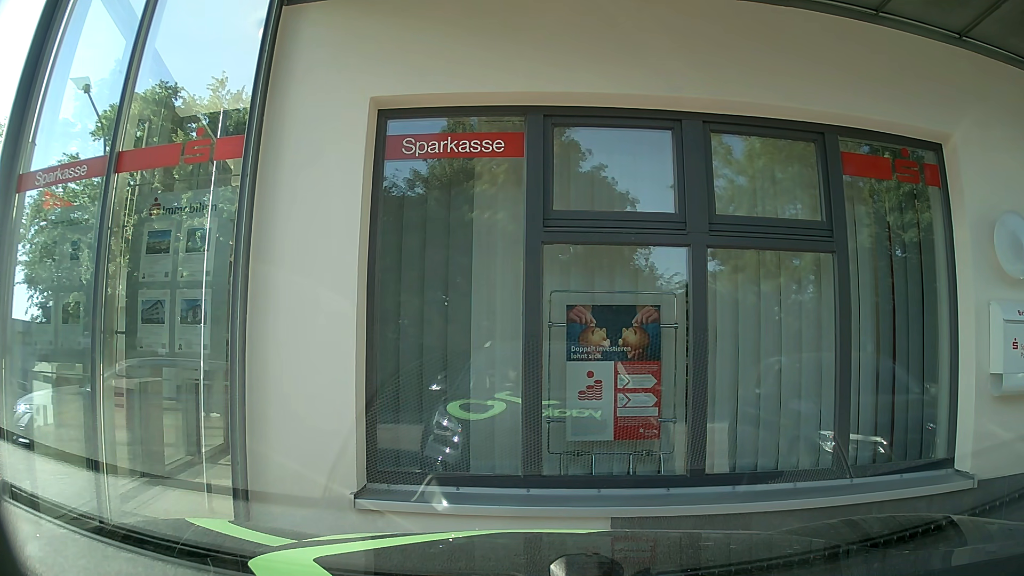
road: unclassified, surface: asphalt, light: Day
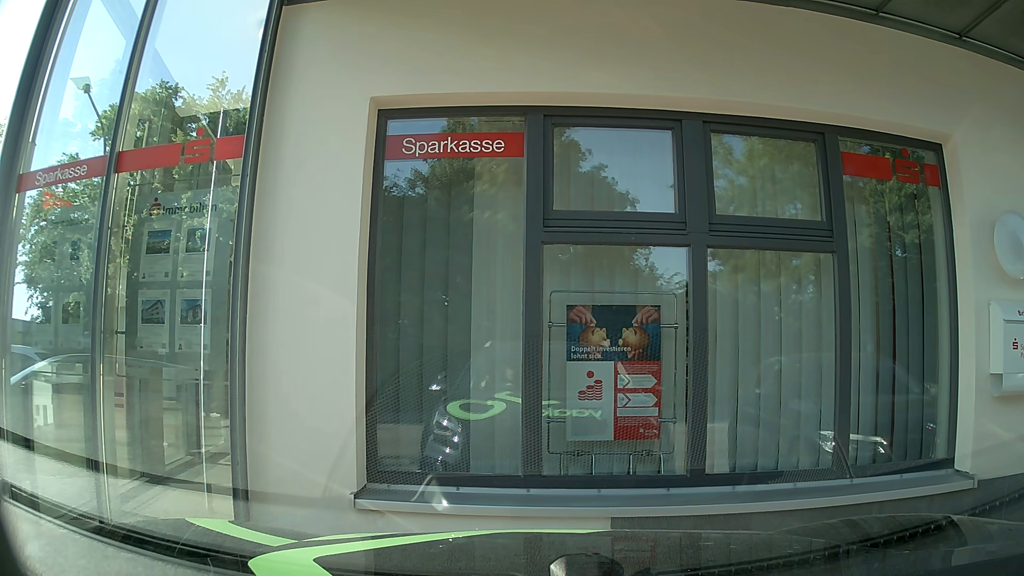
(0.0, 0.0) m; 0°
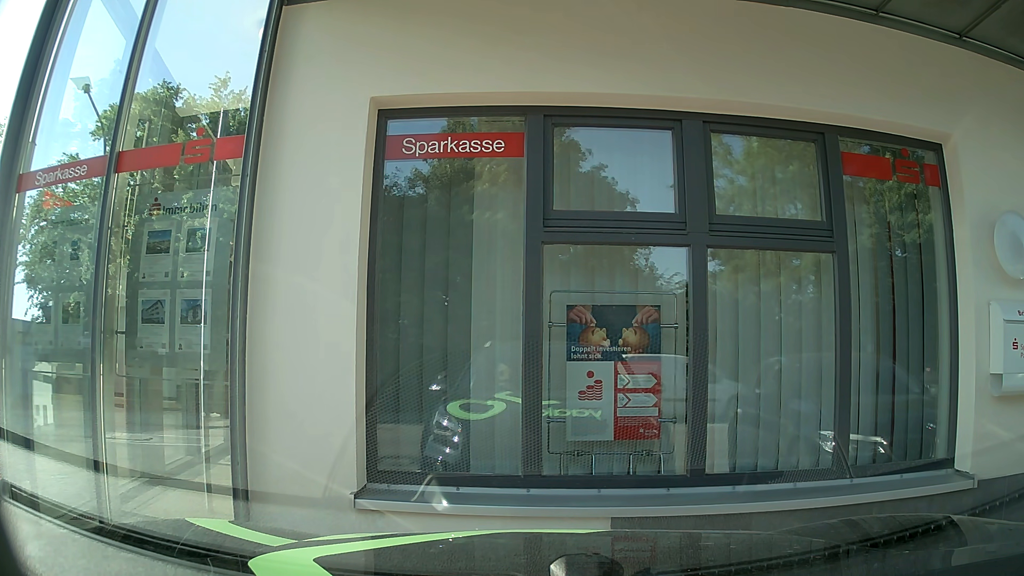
(0.0, 0.0) m; 0°
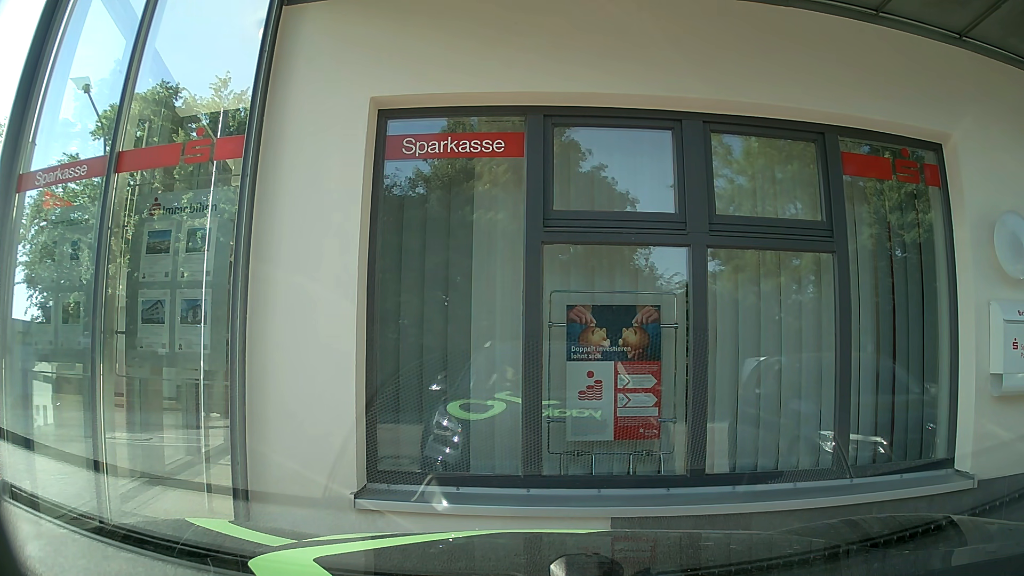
(0.0, 0.0) m; 0°
